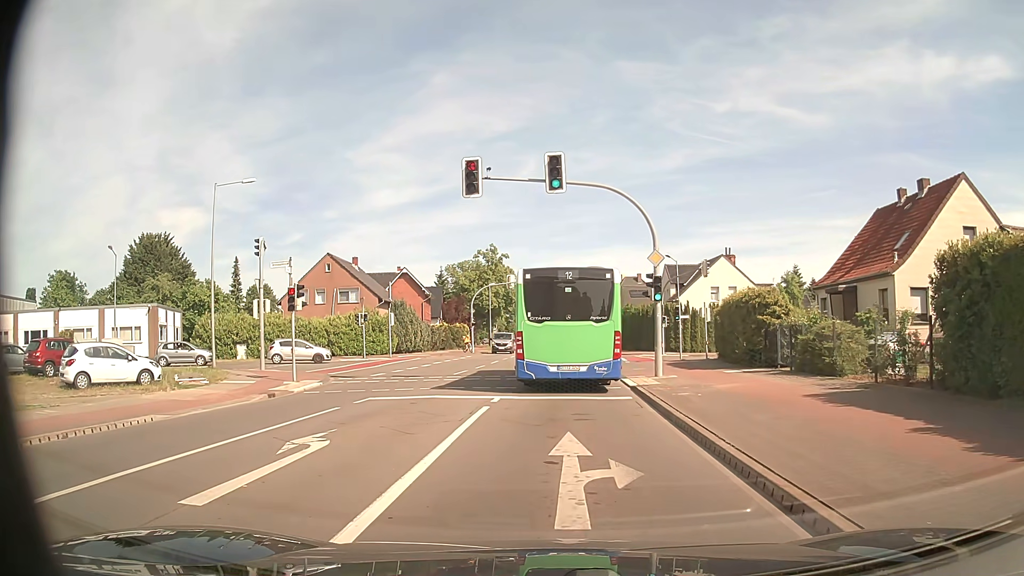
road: secondary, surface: asphalt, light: Day
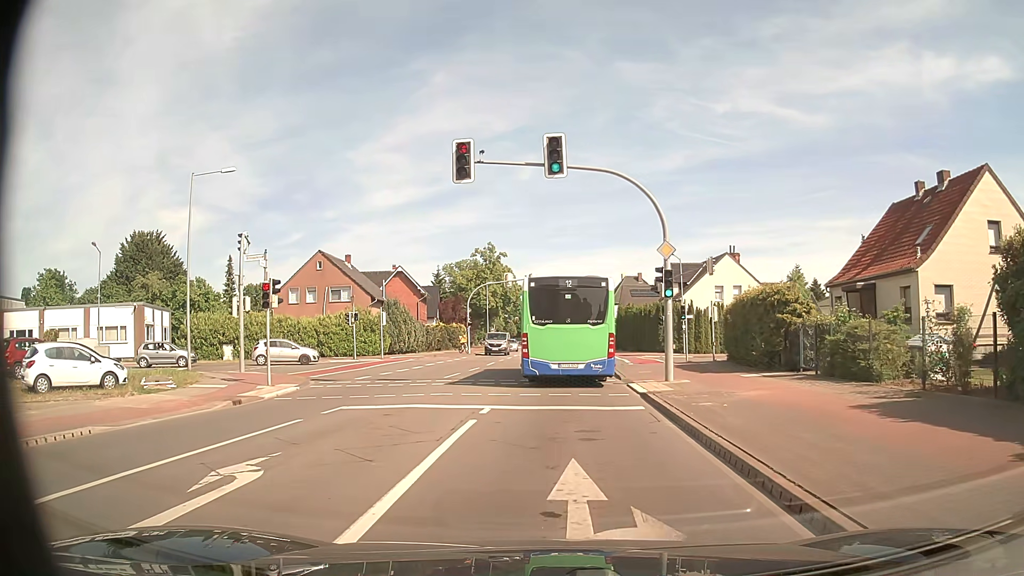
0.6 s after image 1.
(0.0, +2.2) m; 0°
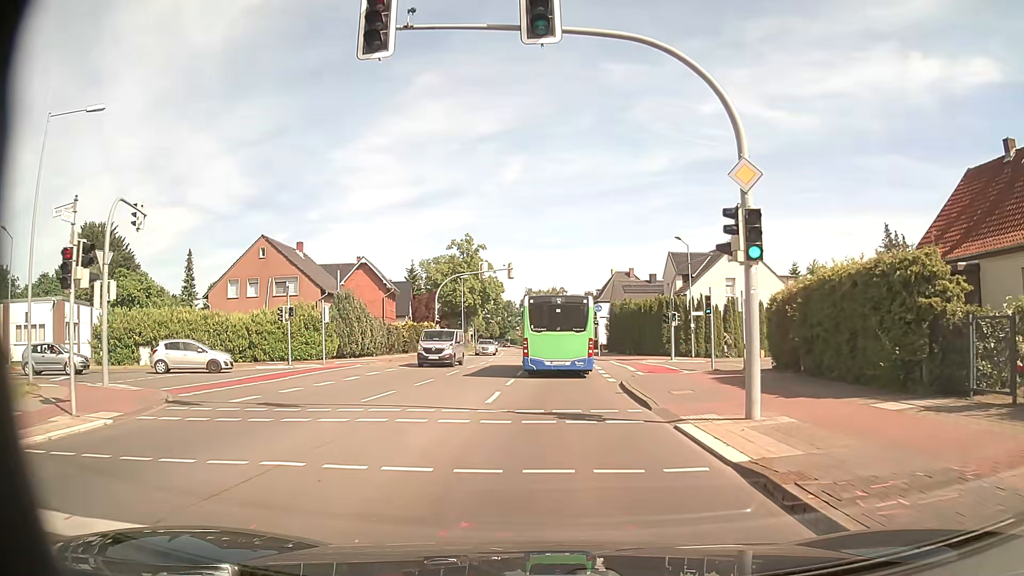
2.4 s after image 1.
(+0.1, +9.7) m; +1°
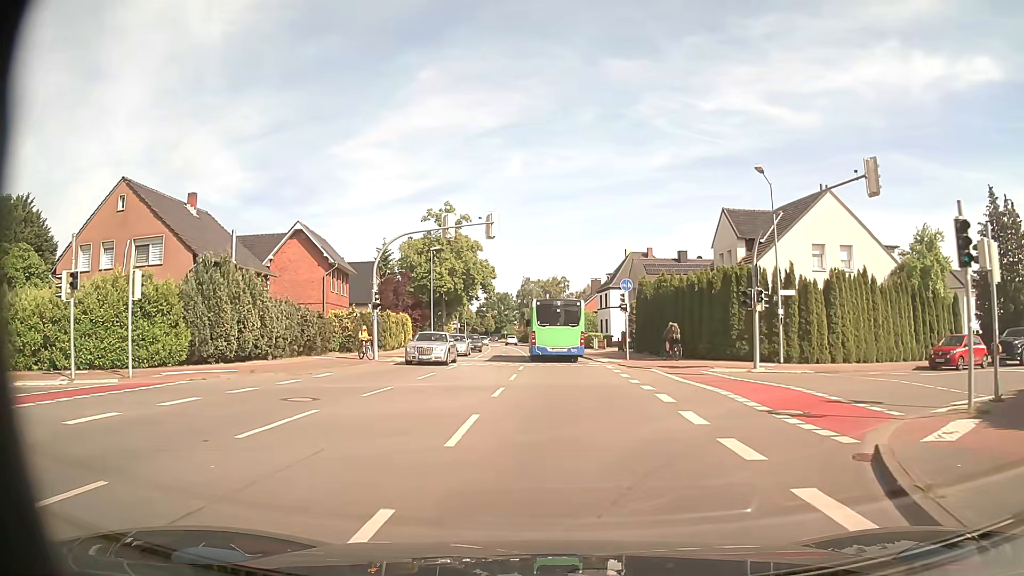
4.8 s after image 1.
(0.0, +19.1) m; 0°
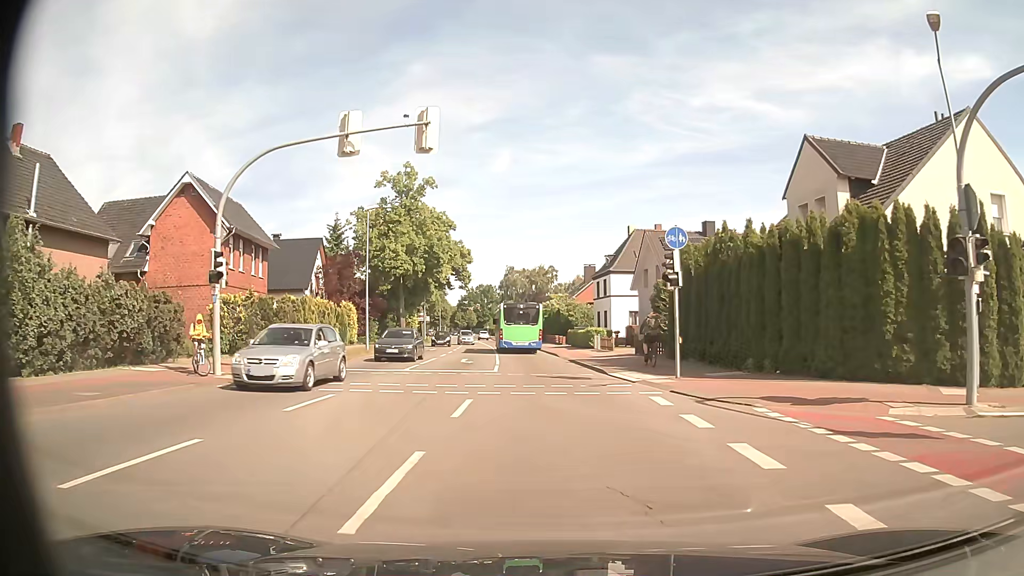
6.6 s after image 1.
(+0.1, +15.8) m; +1°
(0, +10) (0, +20) (0, +30) (-1, +40) (-2, +50) (-3, +60) (-4, +70) (-5, +80) (-6, +90) (-7, +100) m
